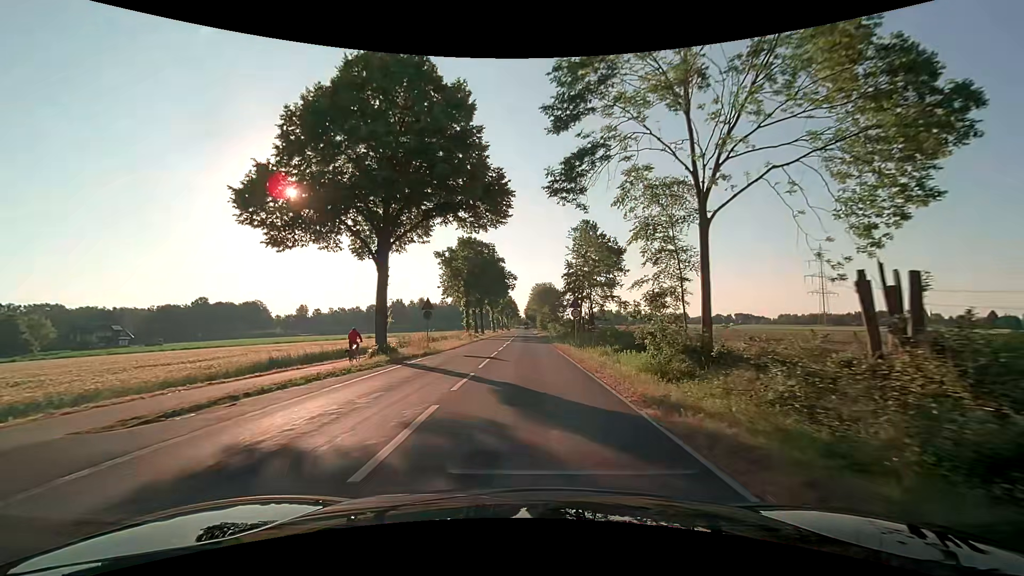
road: secondary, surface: asphalt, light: Day
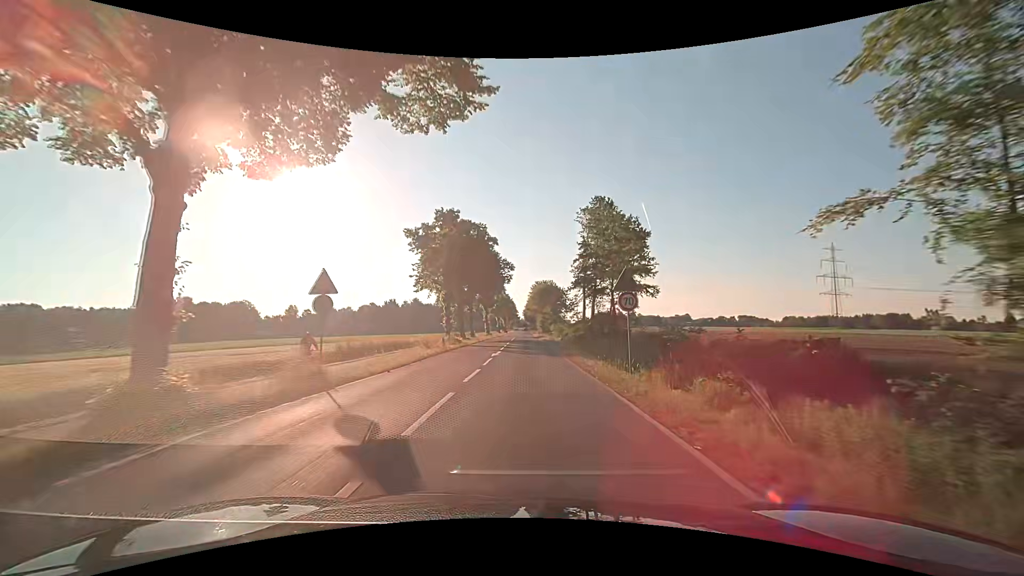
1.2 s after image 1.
(0.0, +16.2) m; 0°
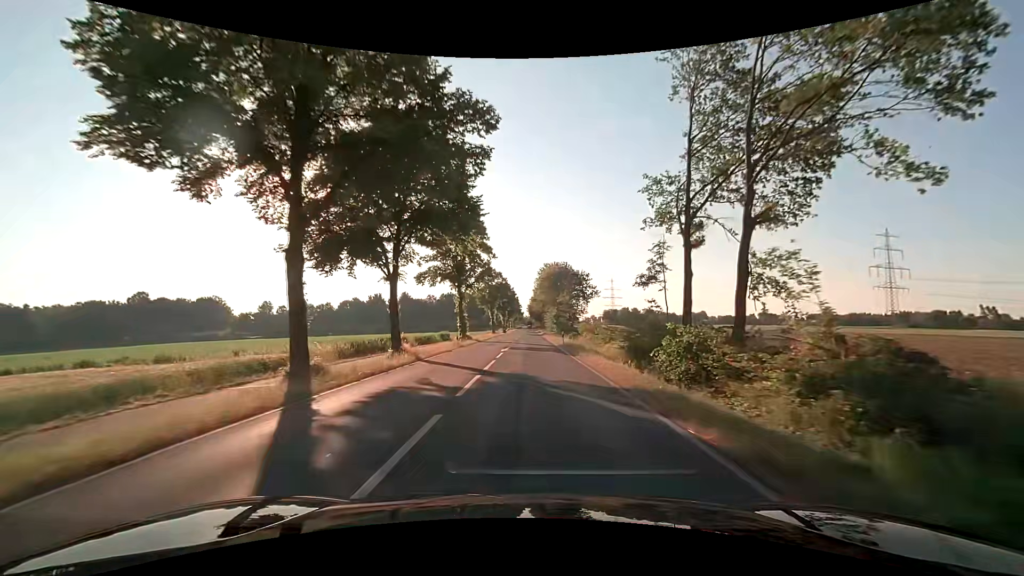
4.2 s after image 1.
(+0.5, +46.1) m; +1°
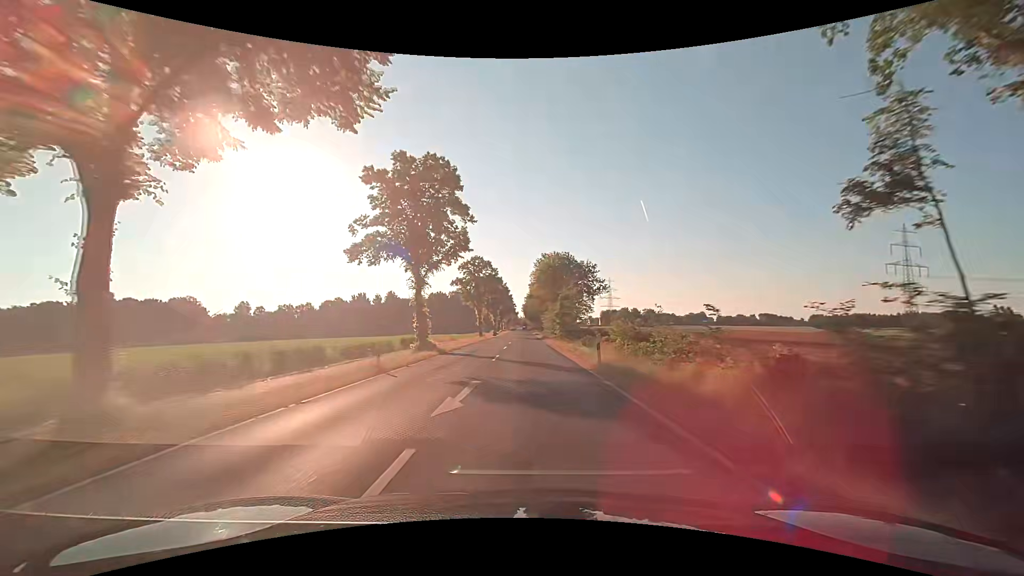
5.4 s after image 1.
(-0.1, +20.0) m; 0°
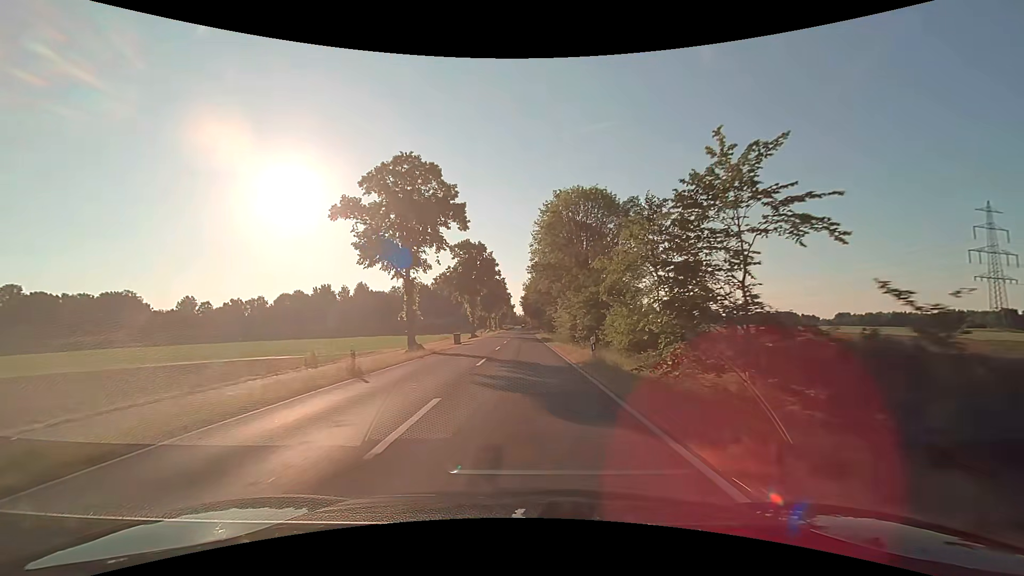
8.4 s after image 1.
(+0.4, +51.7) m; 0°
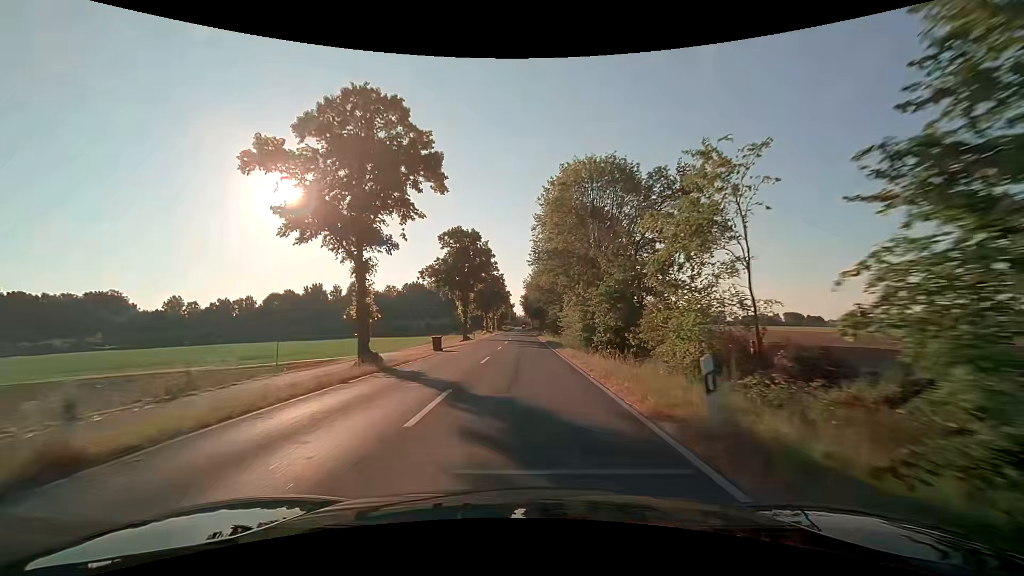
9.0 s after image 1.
(0.0, +10.5) m; 0°
